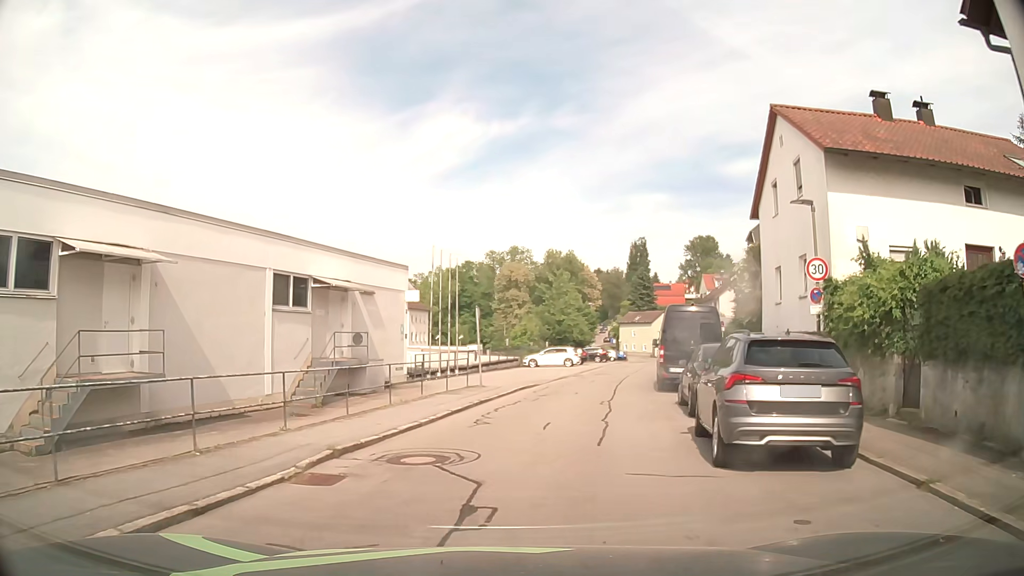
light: Day
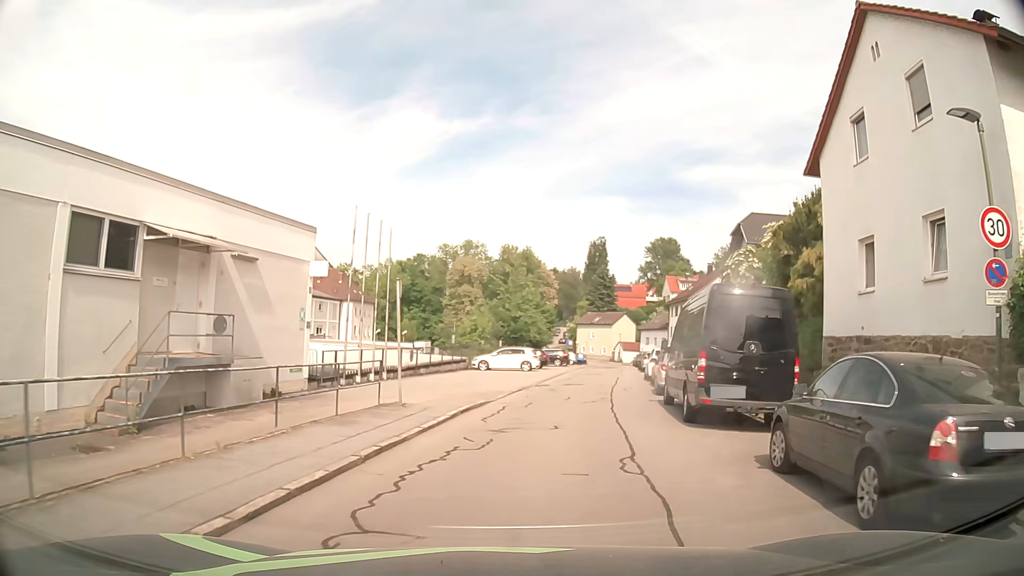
(+0.2, +8.4) m; +4°
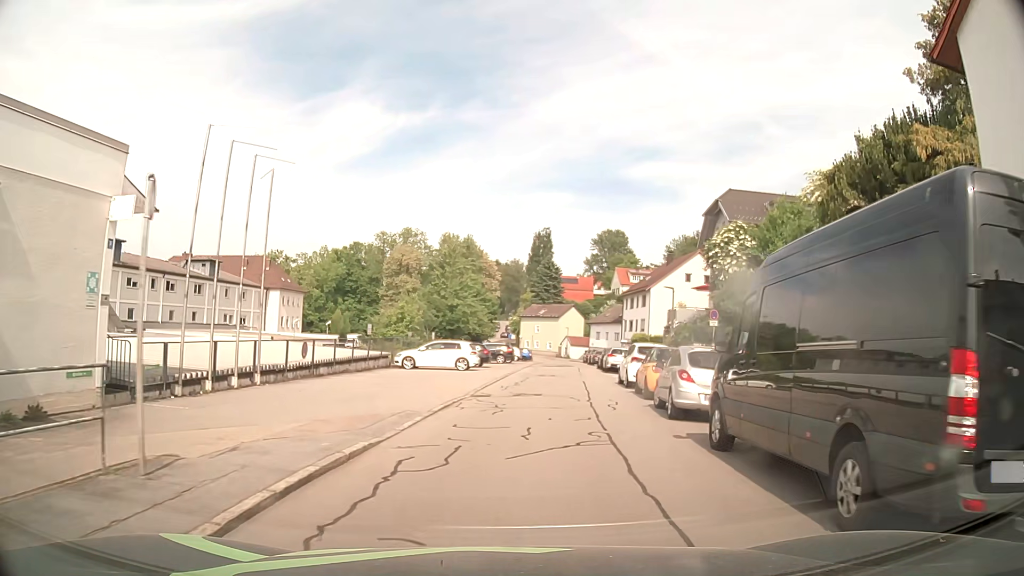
(+0.3, +8.6) m; +4°
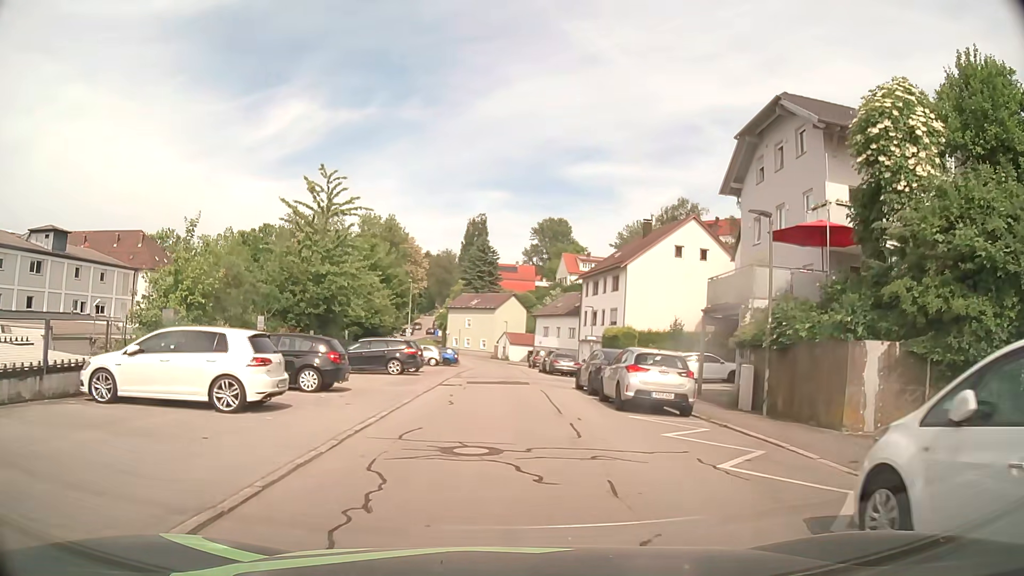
(+1.5, +22.1) m; +6°
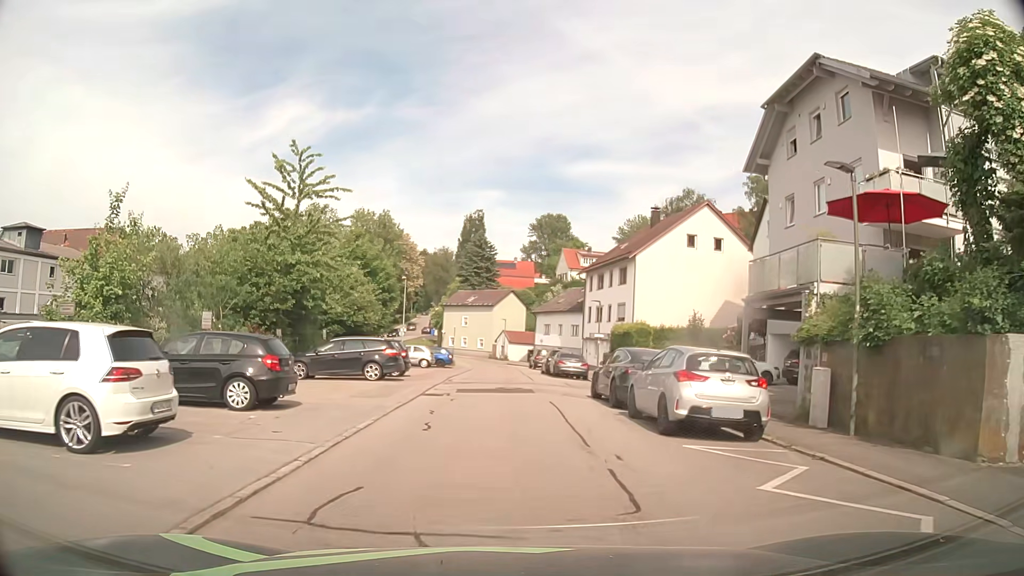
(0.0, +4.4) m; 0°
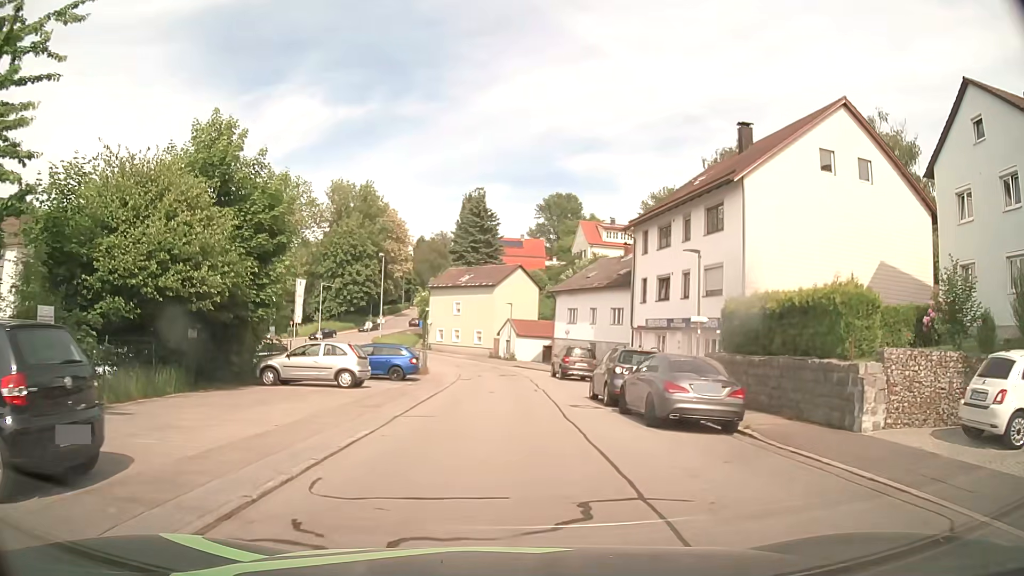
(-0.1, +22.3) m; -1°
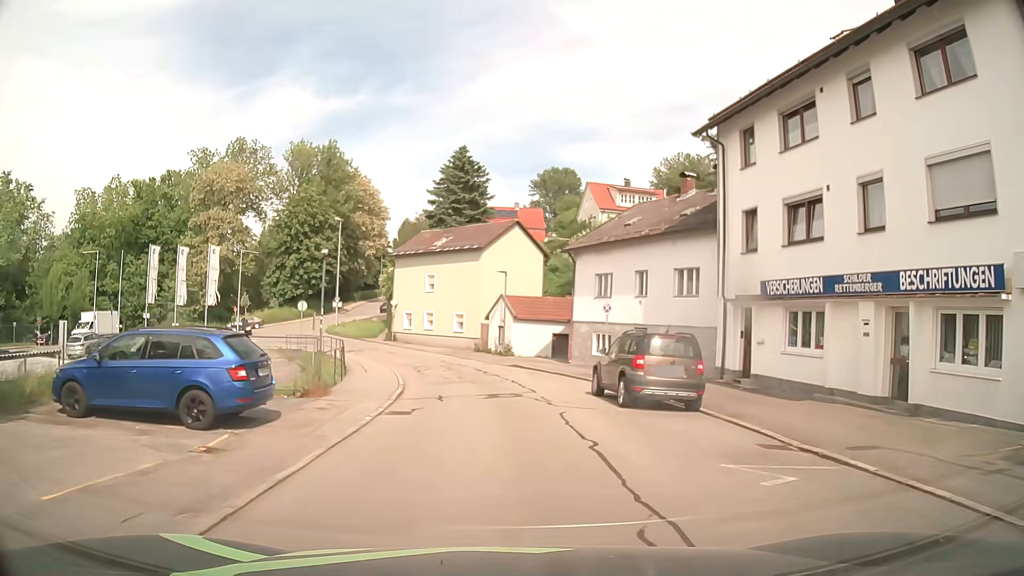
(+0.1, +18.2) m; +2°
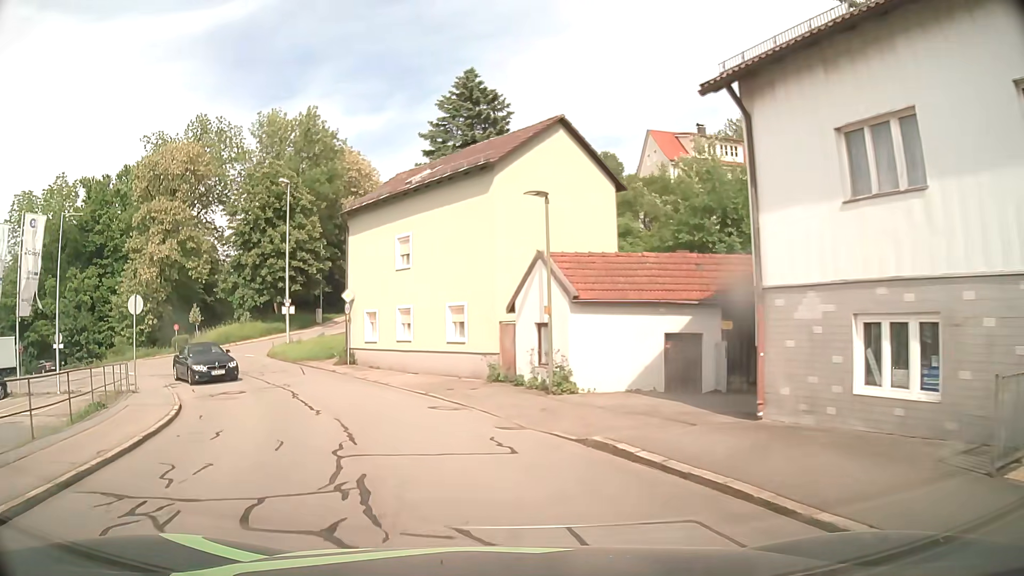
(-0.3, +22.6) m; -3°
(-1, +10) (-4, +19) (-10, +28) (-16, +35) (-24, +42) (-32, +47) (-41, +52) (-50, +56) (-60, +59) (-69, +62) m
